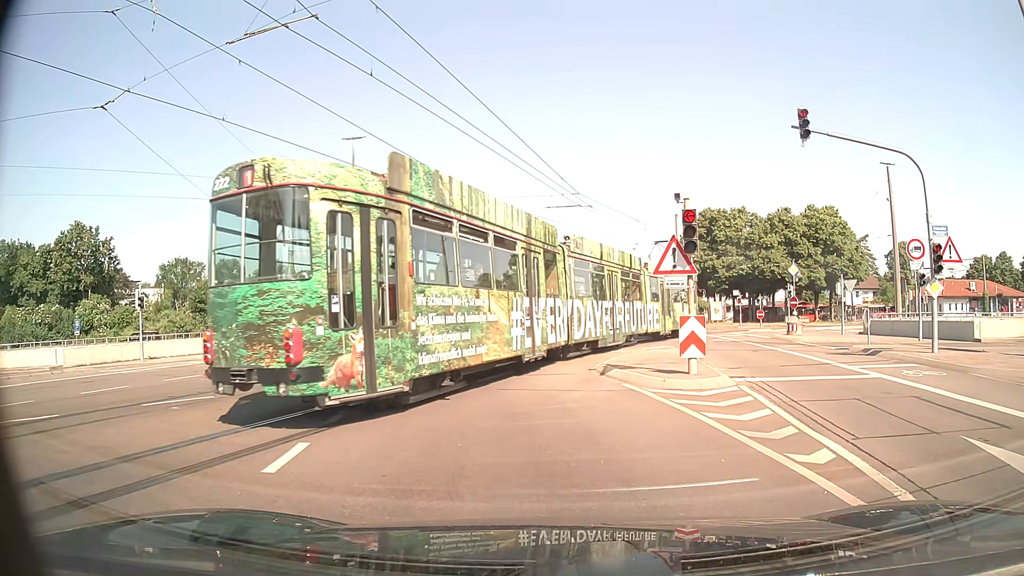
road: tertiary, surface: asphalt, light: Day
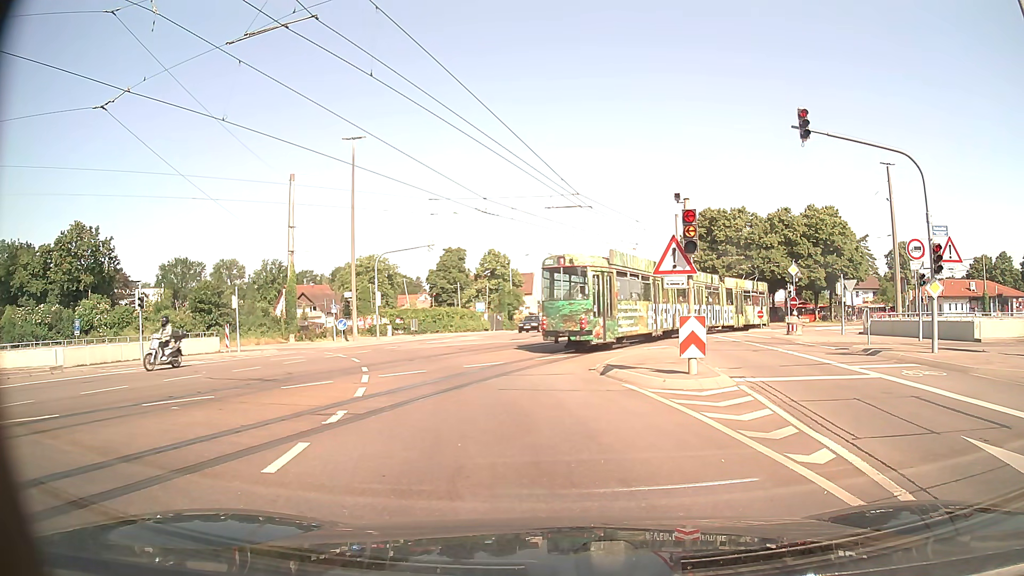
(0.0, 0.0) m; 0°
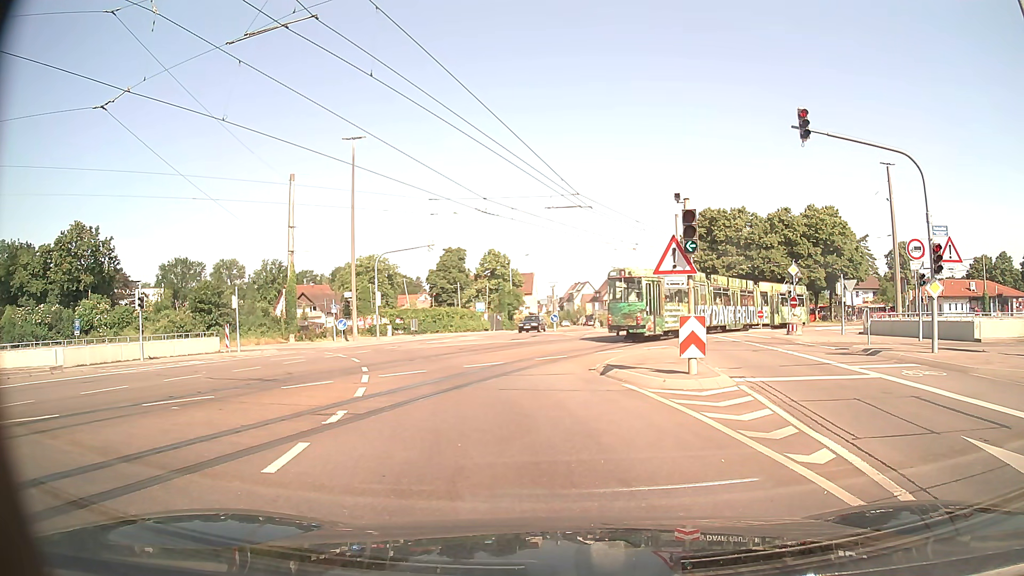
(0.0, 0.0) m; 0°
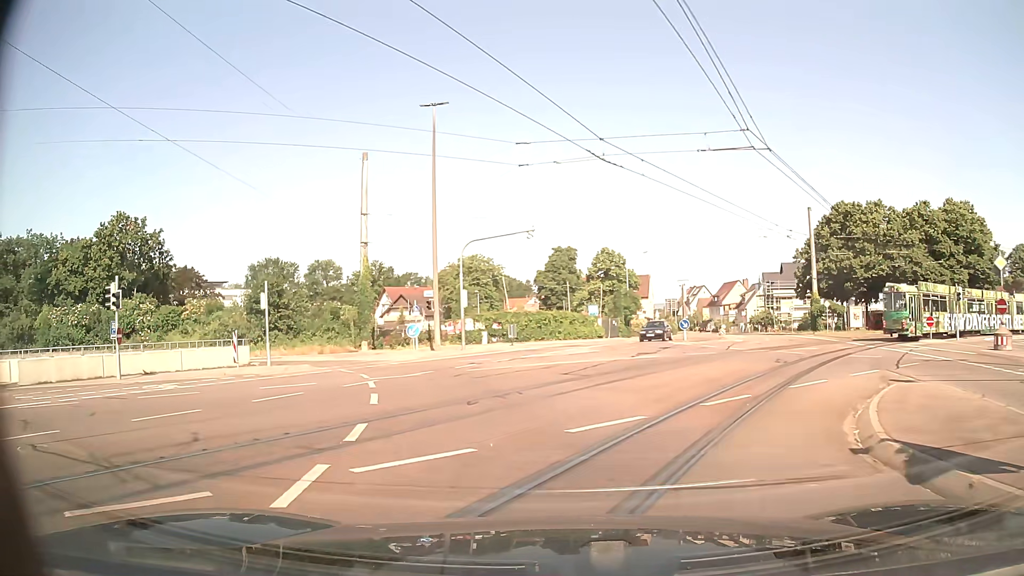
(-1.0, +9.9) m; -10°
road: tertiary_link
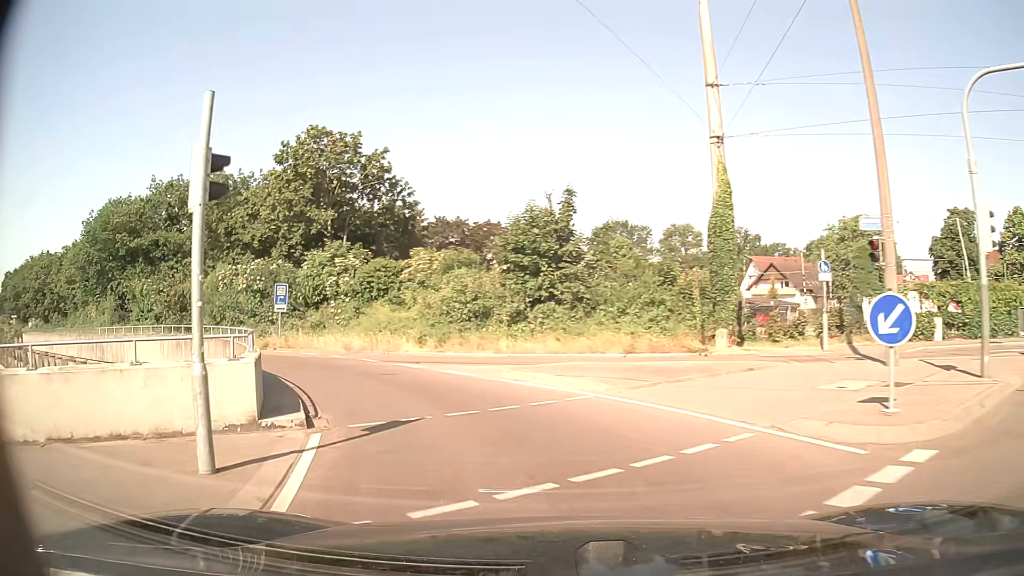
(-5.3, +22.3) m; -31°
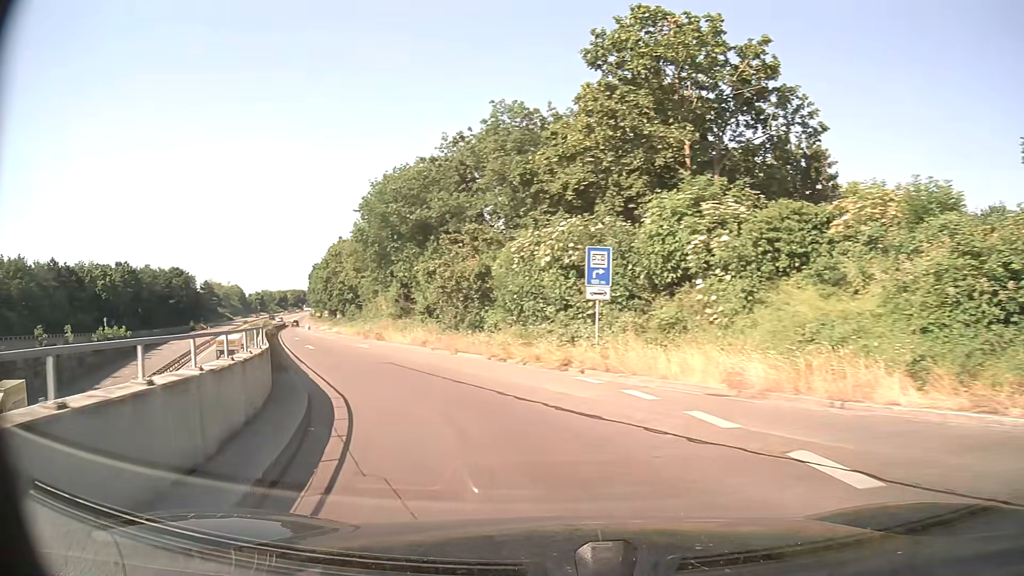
(-4.1, +15.3) m; -31°
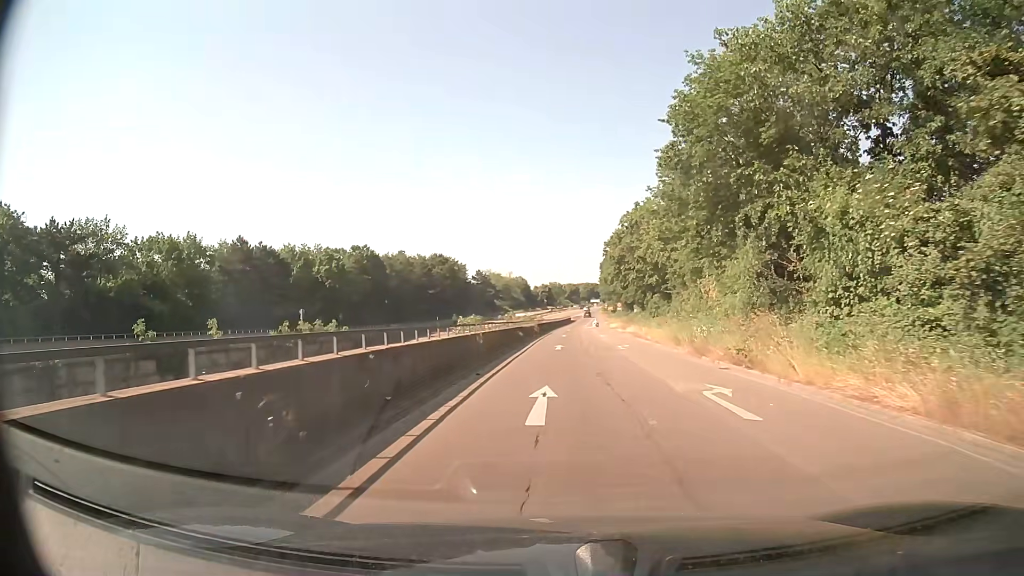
(-7.6, +24.7) m; -25°
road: trunk_link
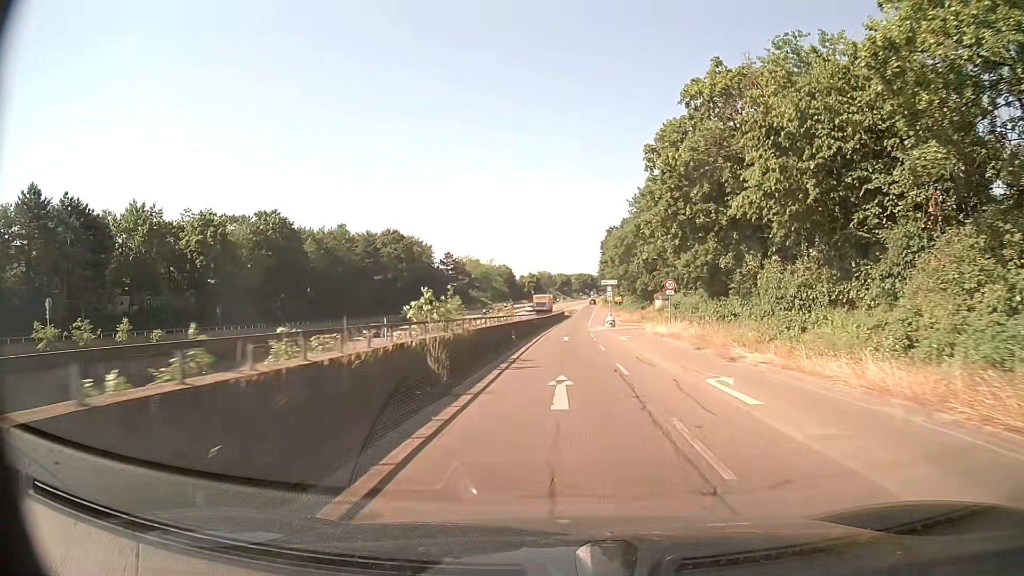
(+0.3, +39.3) m; +1°
(0, +10) (0, +20) (0, +30) (0, +40) (+1, +50) (+1, +60) (+2, +70) (+2, +80) (+3, +90) (+3, +100) m
